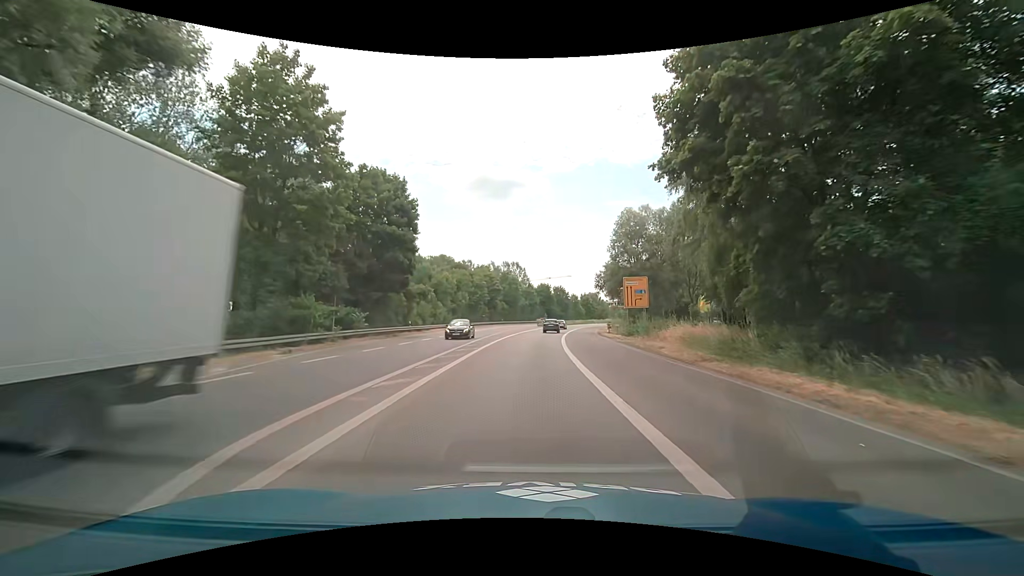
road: trunk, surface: asphalt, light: Day
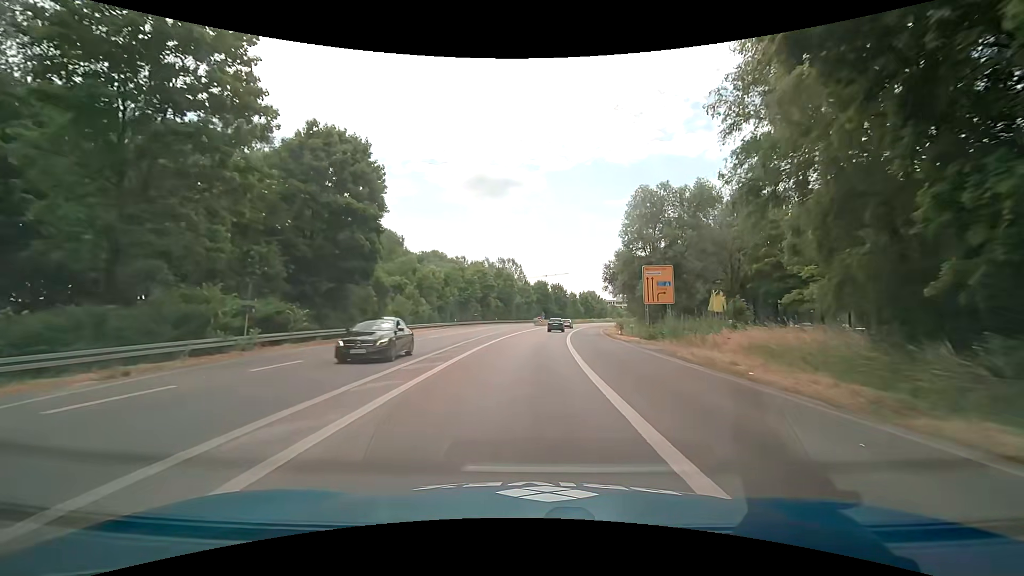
(0.0, +8.9) m; 0°
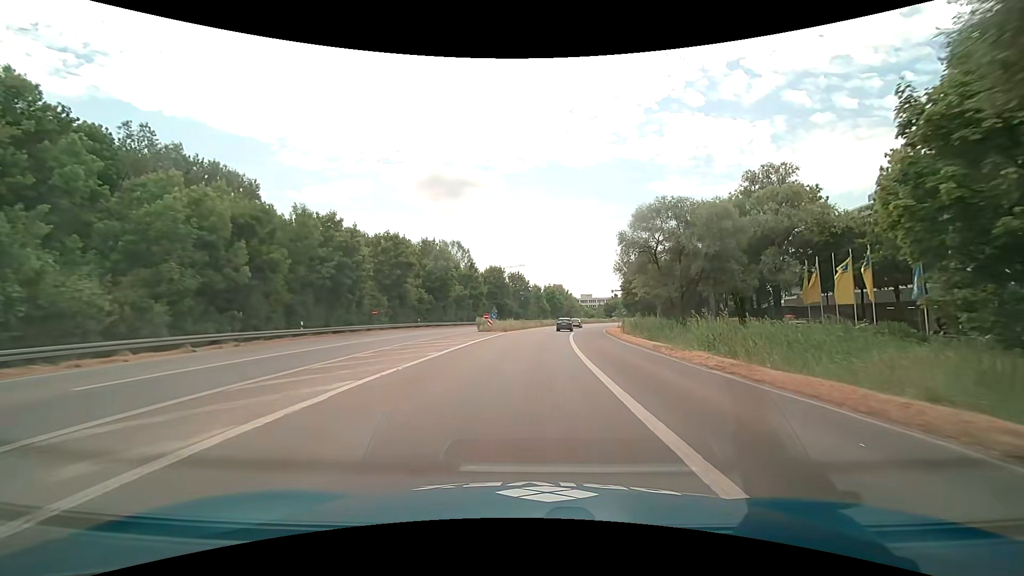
(+2.0, +44.4) m; +5°
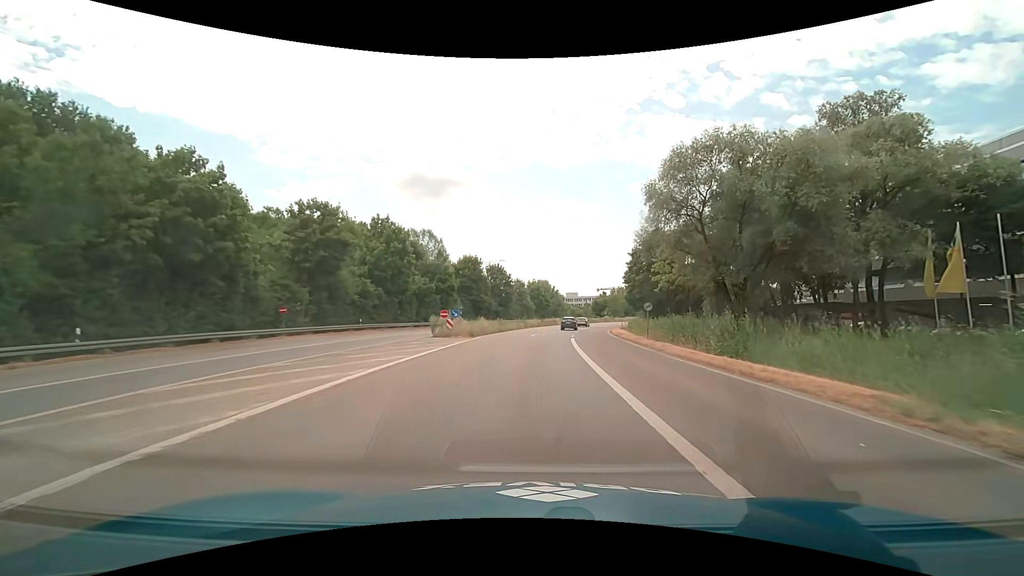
(+0.3, +17.7) m; +2°
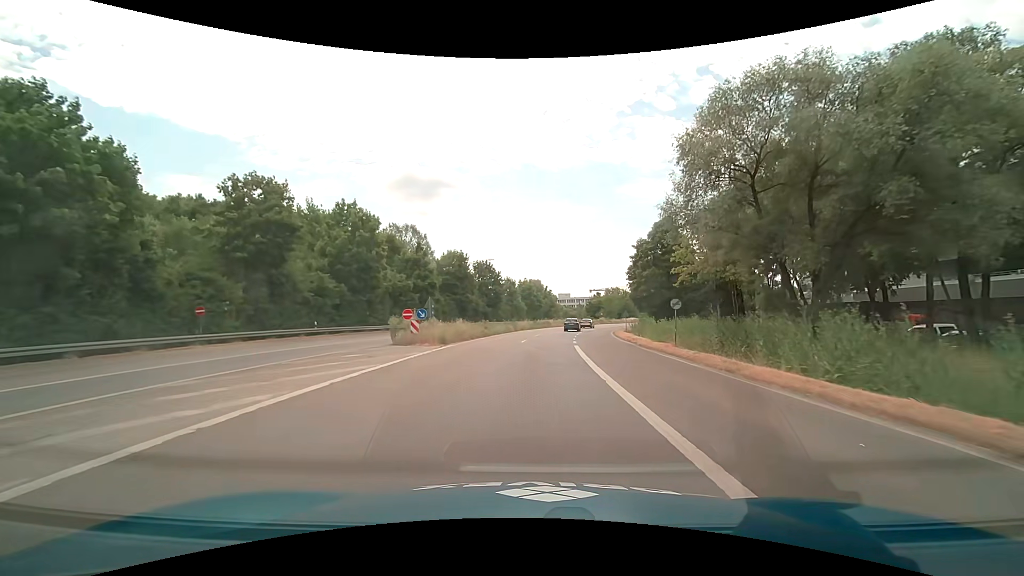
(+0.1, +8.9) m; +1°
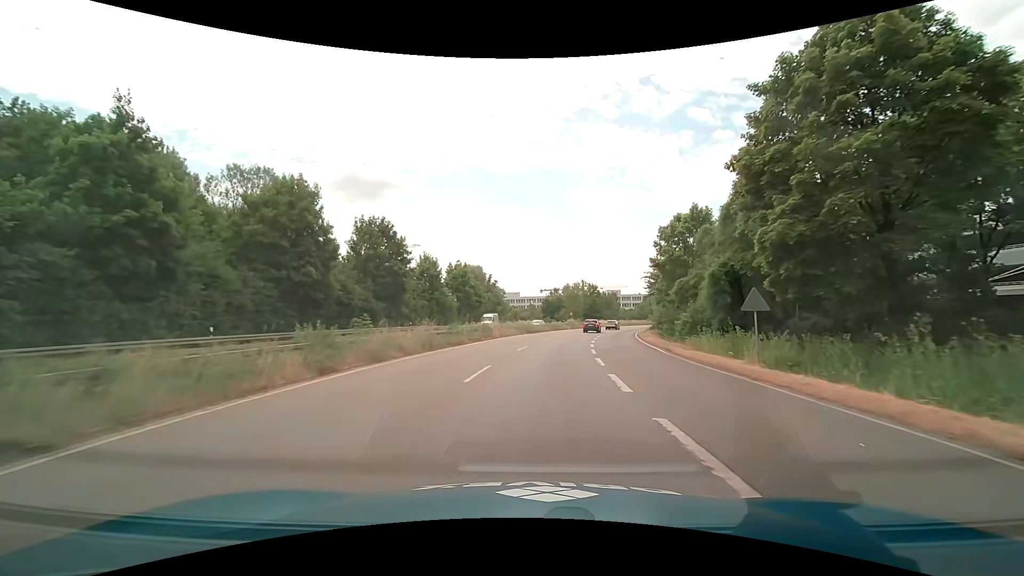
(+2.2, +44.3) m; +6°
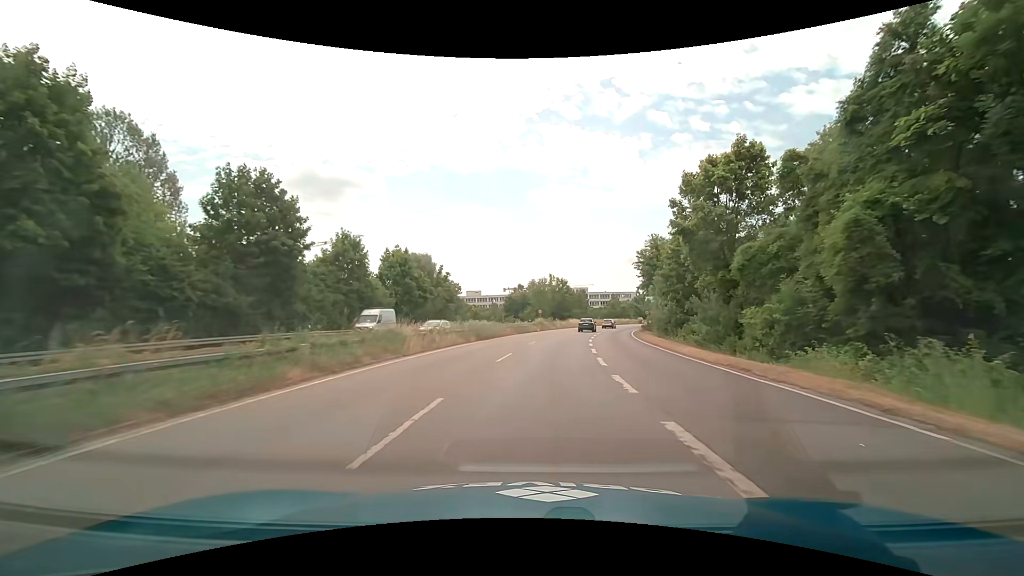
(+0.7, +18.1) m; +4°
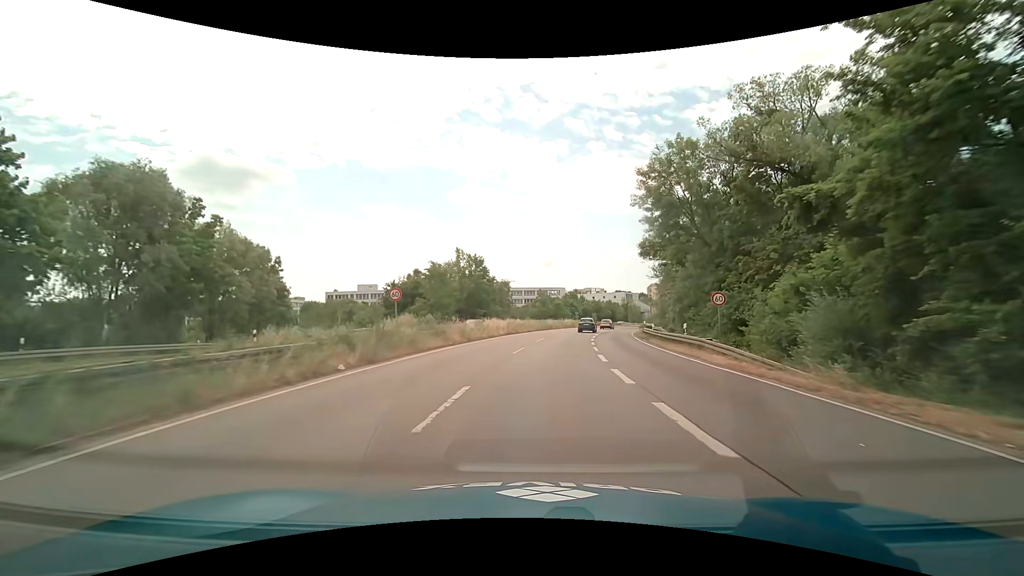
(+3.6, +45.6) m; +9°
(0, +10) (+1, +20) (+2, +30) (+3, +40) (+5, +50) (+7, +59) (+9, +69) (+12, +79) (+15, +88) (+18, +98) m
